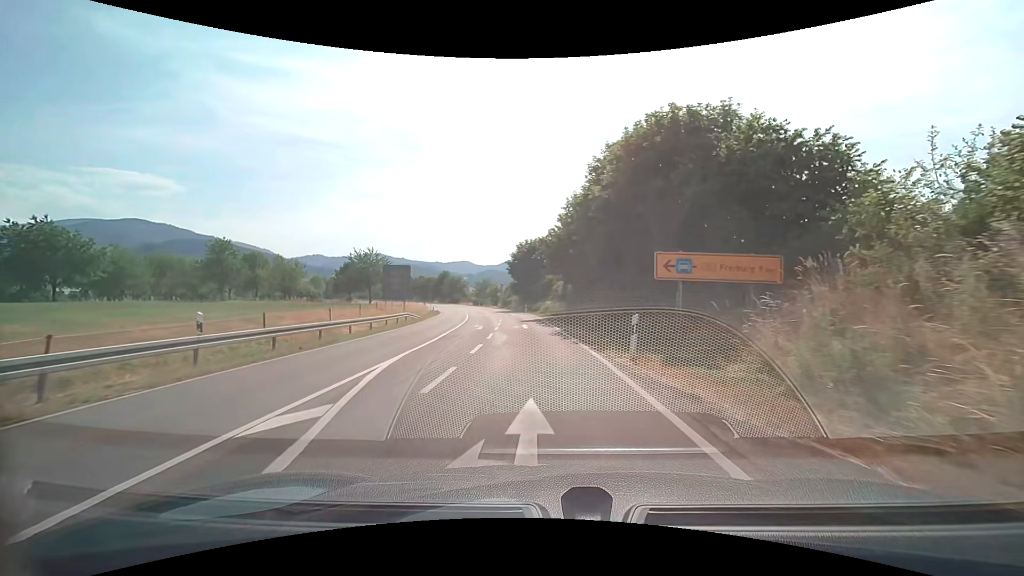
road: secondary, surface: asphalt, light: Day
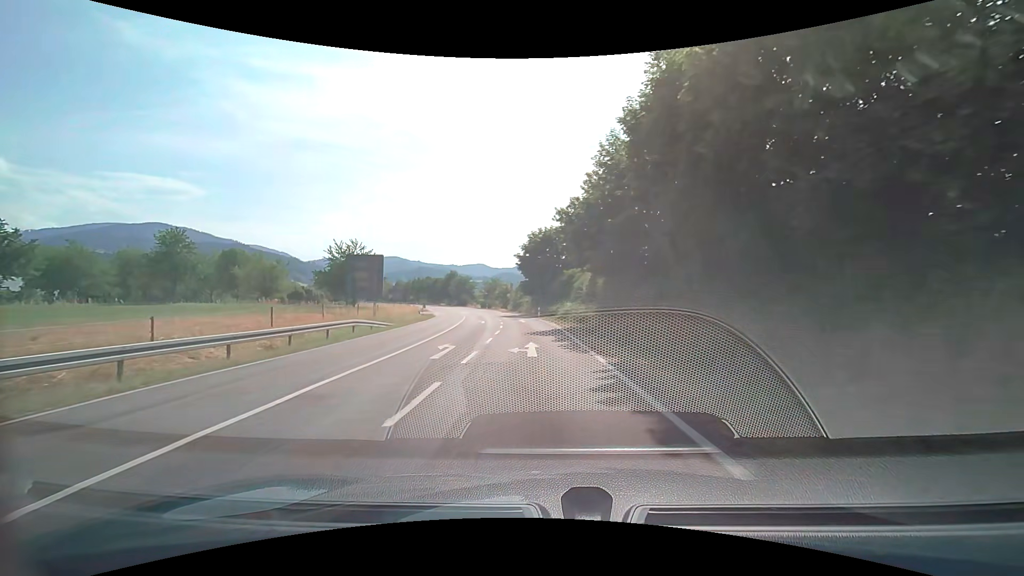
(-0.2, +14.2) m; -2°
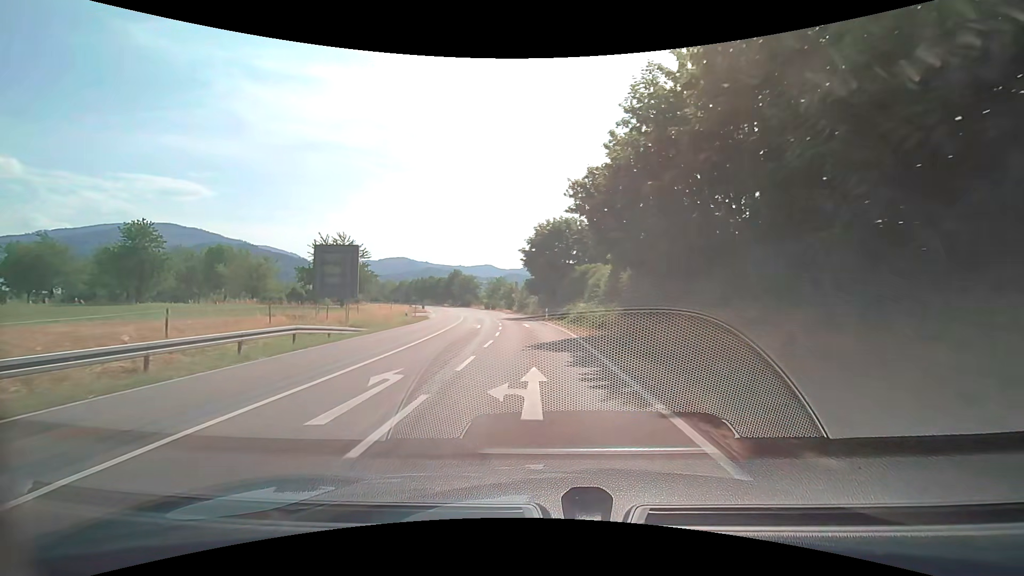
(-0.1, +7.1) m; -1°
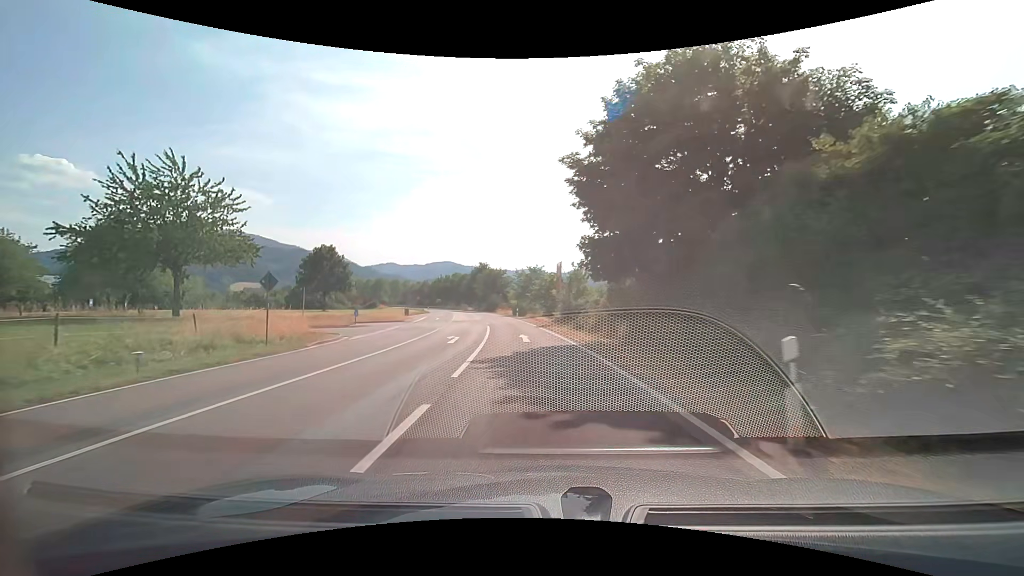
(-1.7, +36.6) m; -5°
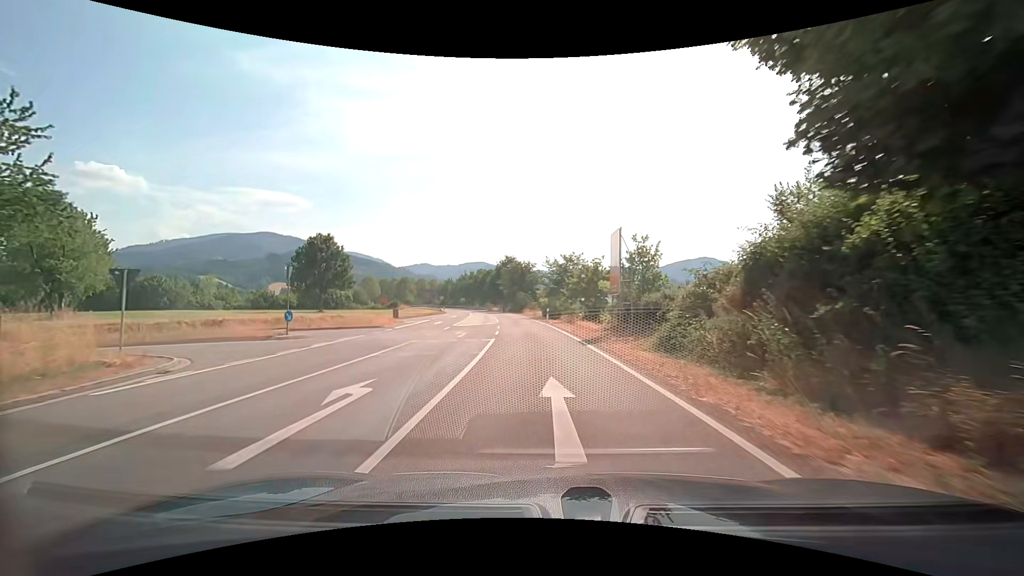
(-0.5, +15.8) m; -4°
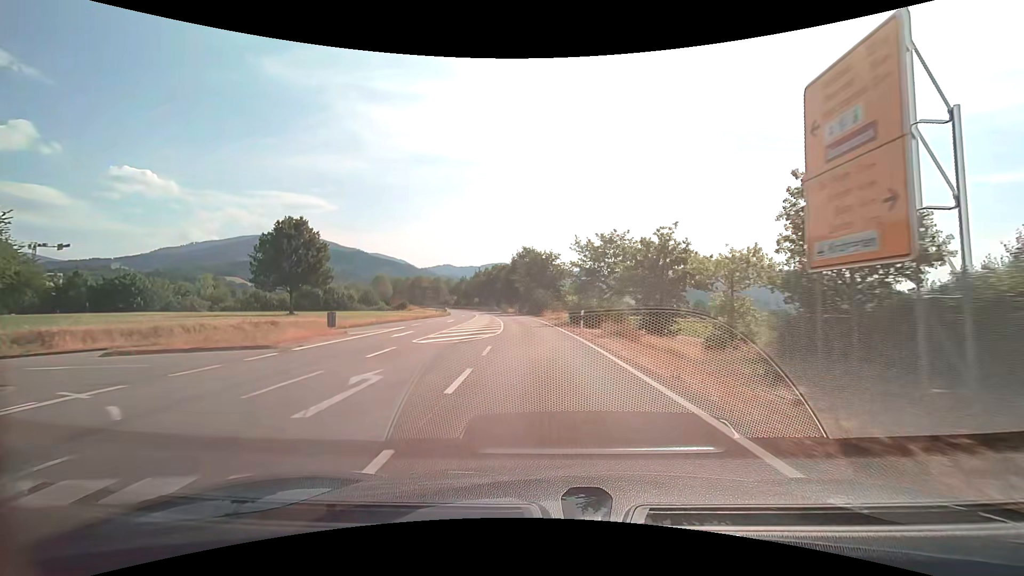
(-0.3, +16.2) m; -3°
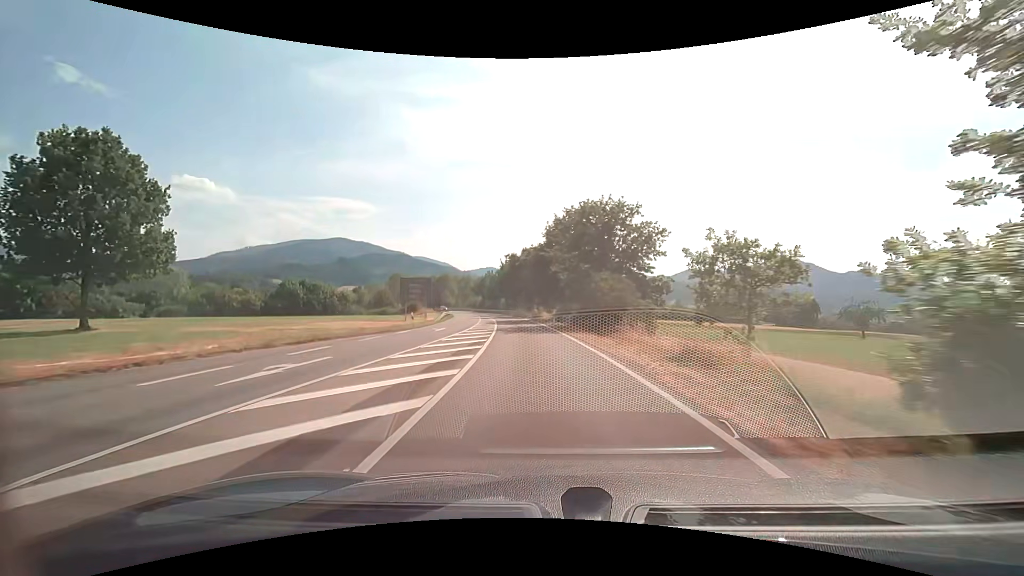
(-1.1, +34.4) m; -4°
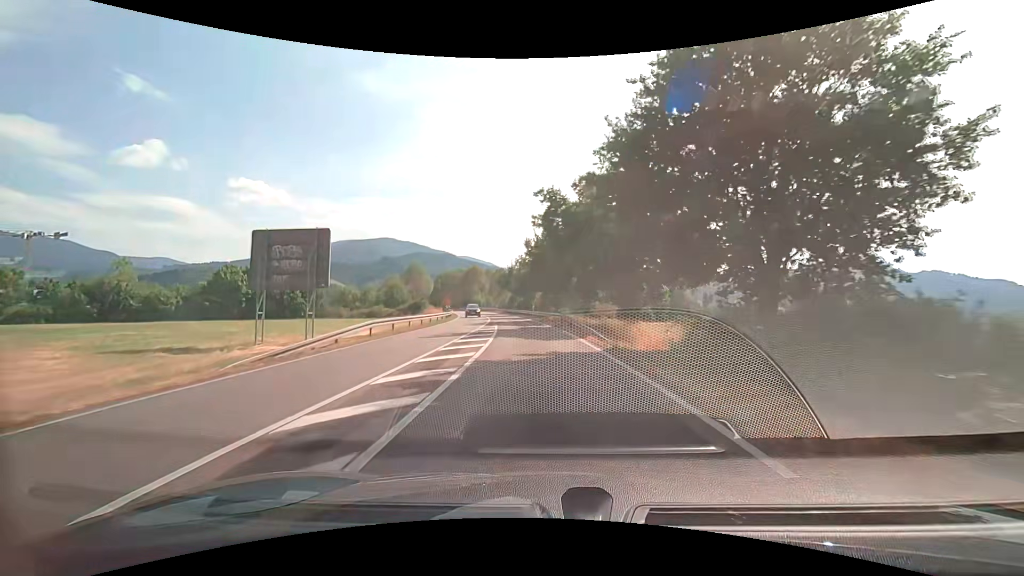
(-1.8, +35.2) m; -6°
(0, +10) (0, +20) (-1, +30) (-2, +40) (-3, +50) (-5, +60) (-6, +70) (-8, +79) (-10, +89) (-12, +99) m
